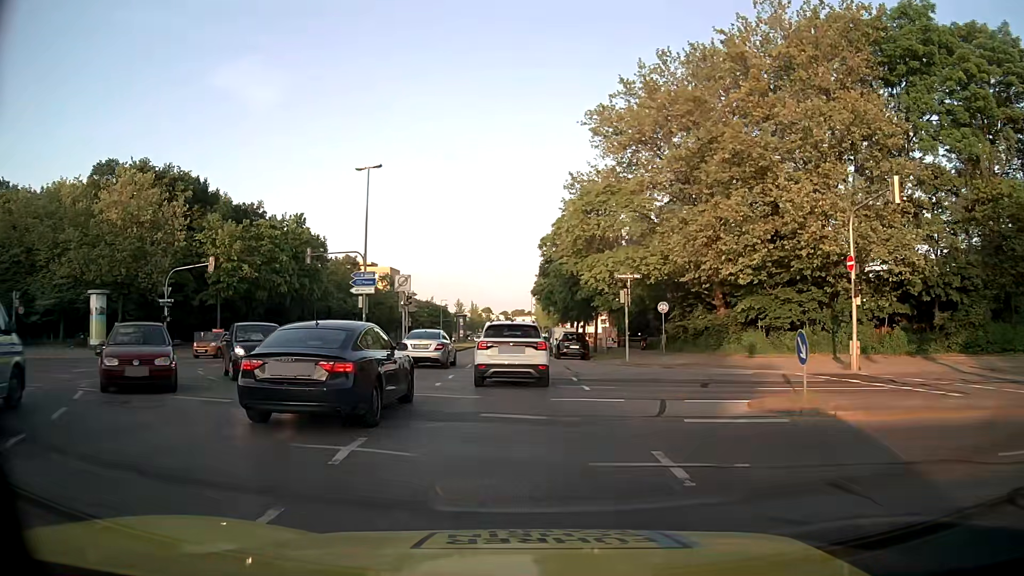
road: secondary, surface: asphalt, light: Day
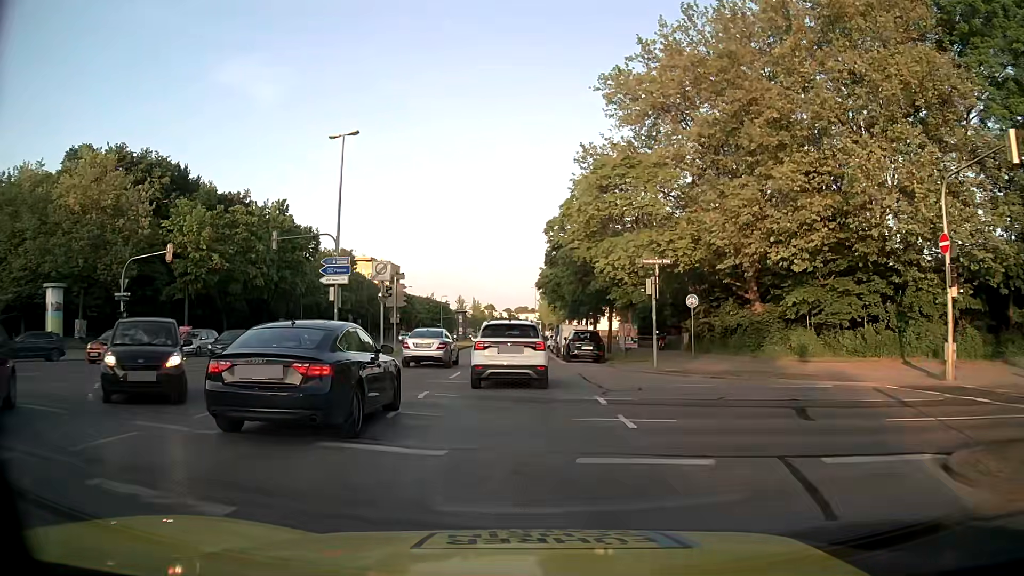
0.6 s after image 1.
(0.0, +6.1) m; 0°
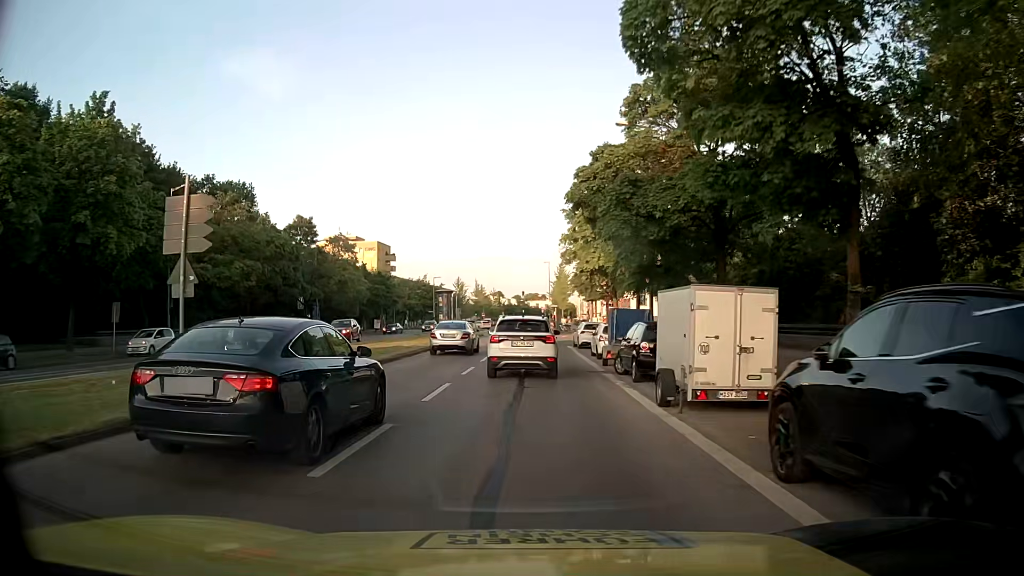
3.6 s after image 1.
(-0.3, +30.1) m; -1°
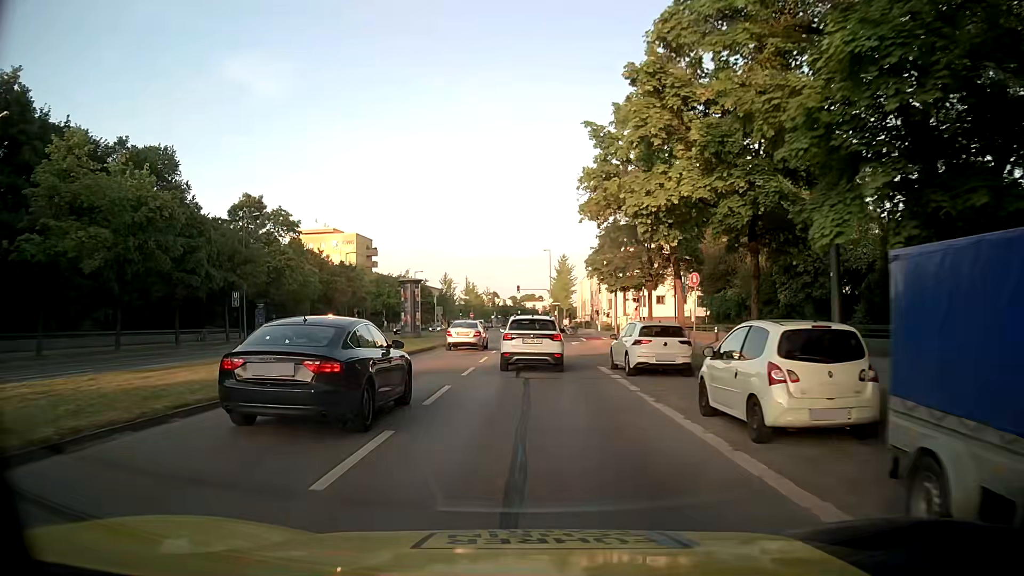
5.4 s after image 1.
(0.0, +19.0) m; +1°
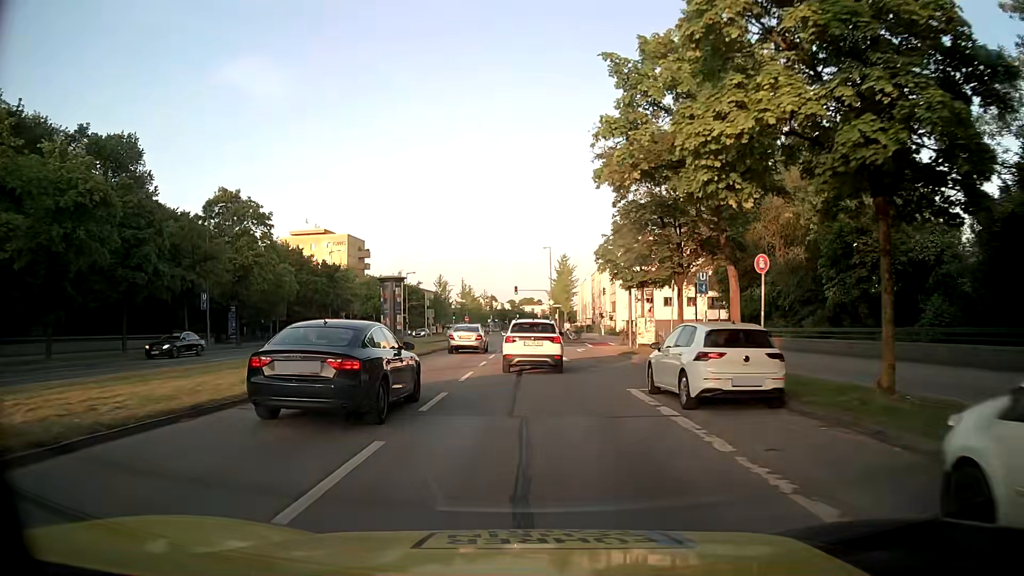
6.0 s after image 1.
(-0.1, +6.7) m; -1°
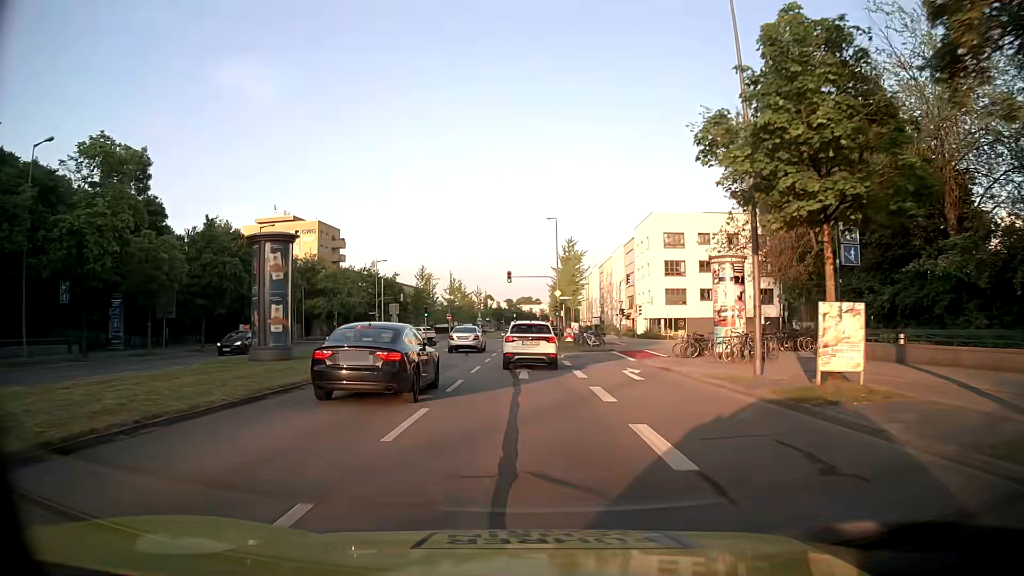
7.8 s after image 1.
(0.0, +21.0) m; 0°
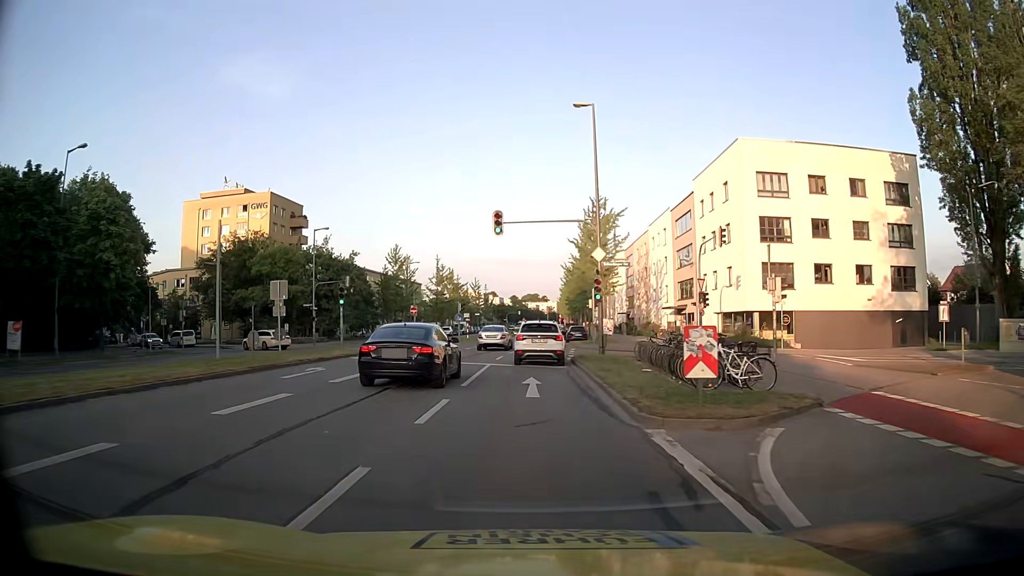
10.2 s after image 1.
(+0.1, +29.1) m; -1°
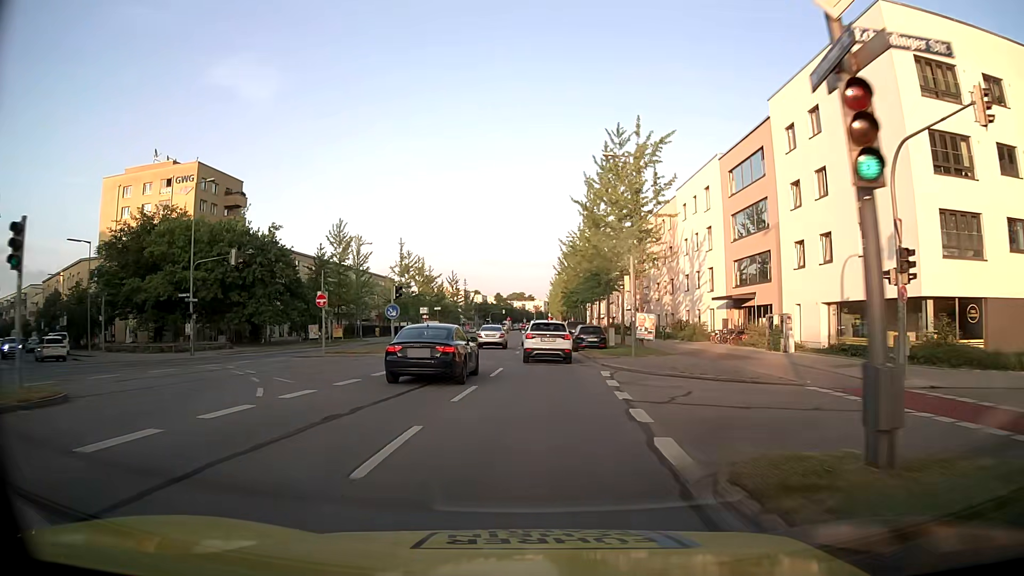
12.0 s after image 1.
(+0.2, +21.7) m; +1°
(0, +10) (0, +20) (+1, +30) (+1, +40) (+1, +50) (+1, +60) (+1, +70) (+1, +80) (+1, +90) (+1, +100) m
